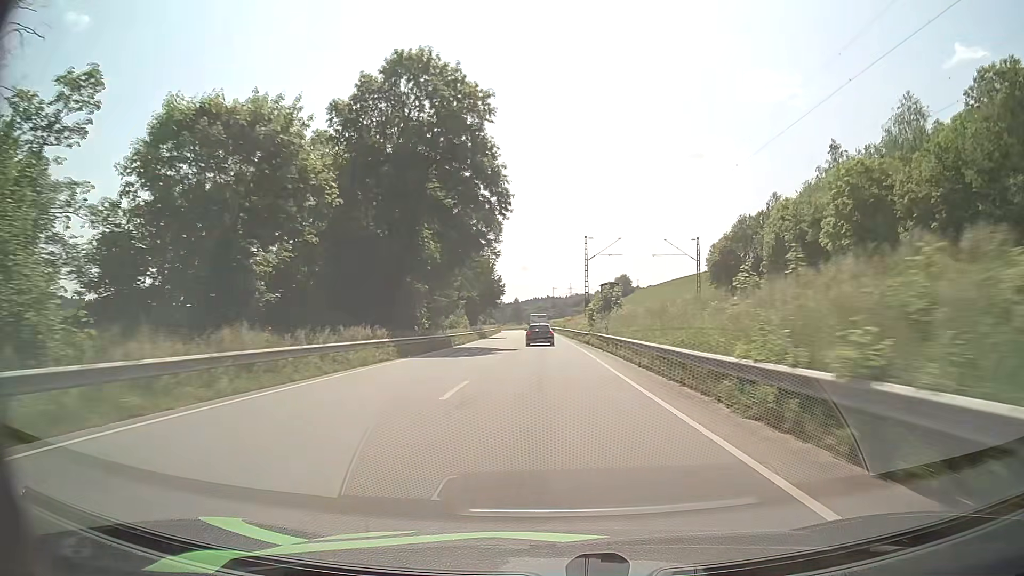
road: primary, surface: asphalt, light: Day
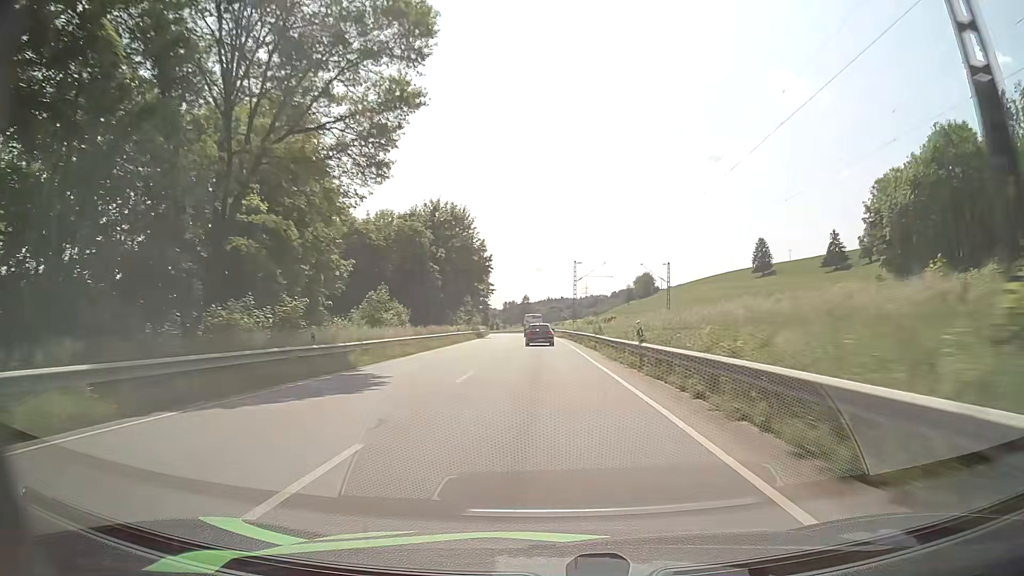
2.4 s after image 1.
(-0.5, +57.7) m; -1°
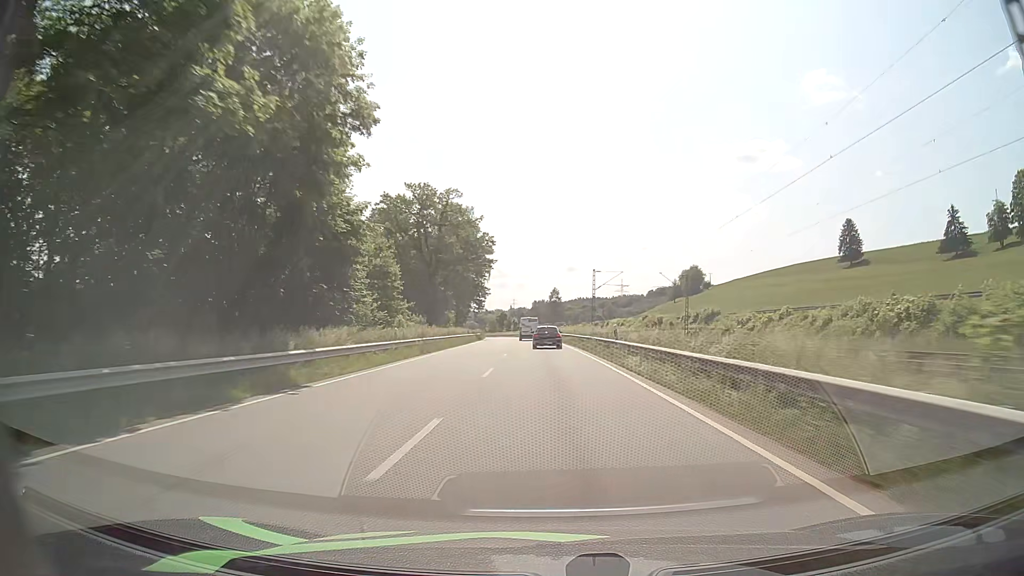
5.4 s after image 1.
(-1.7, +71.2) m; -3°
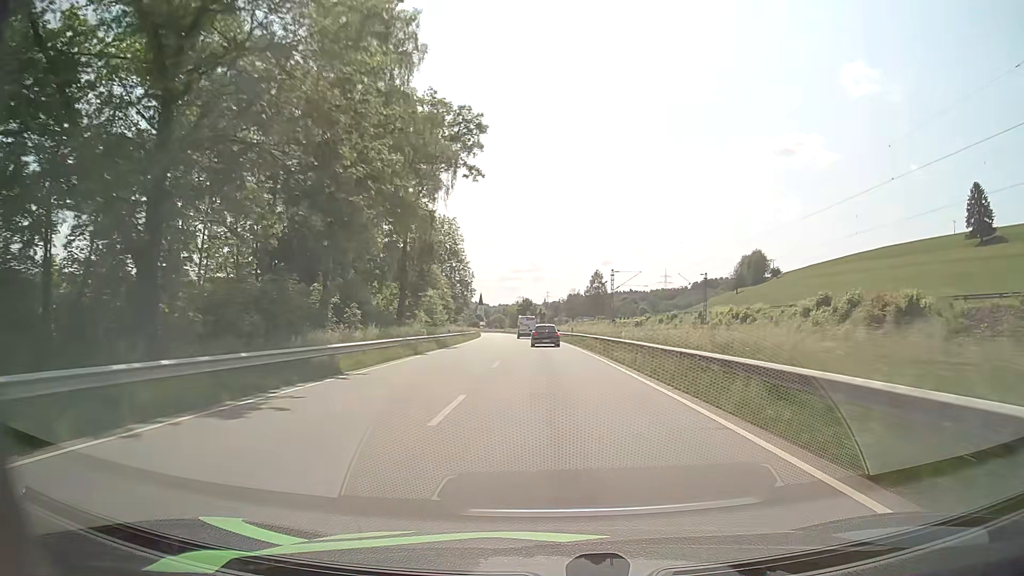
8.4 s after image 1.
(-1.8, +70.5) m; -3°
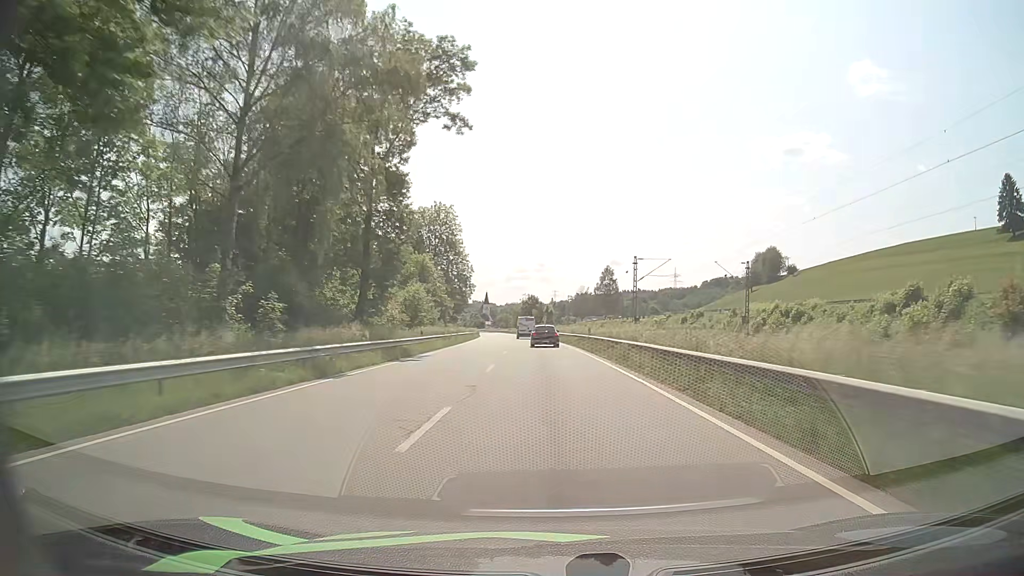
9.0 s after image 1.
(-0.1, +14.1) m; -1°
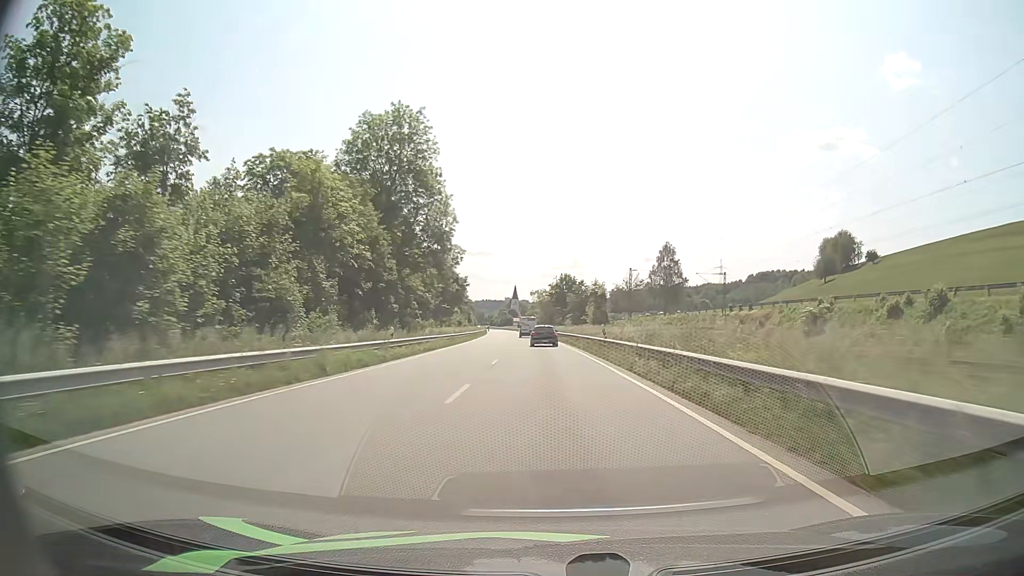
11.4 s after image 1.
(-1.2, +57.0) m; -3°
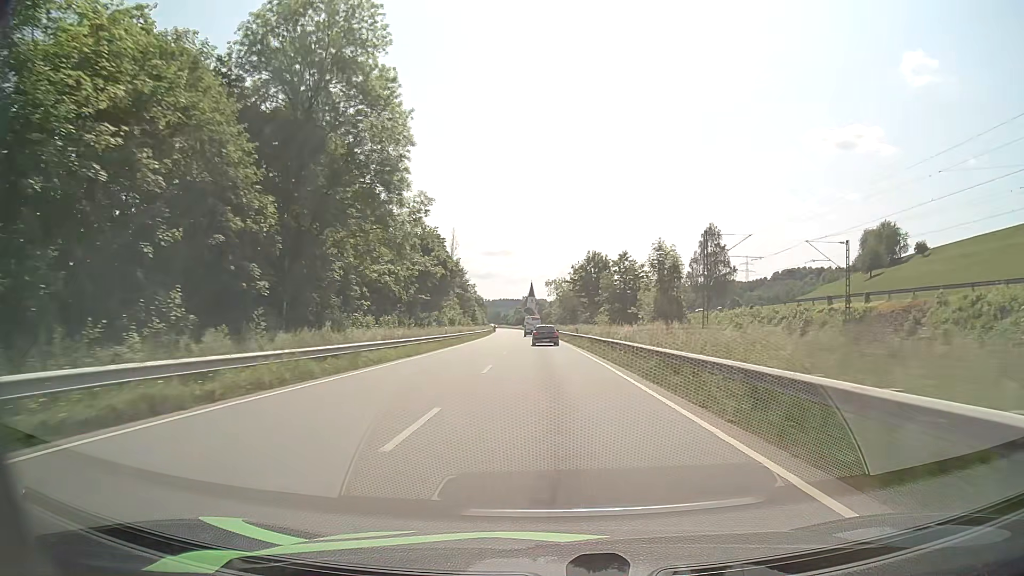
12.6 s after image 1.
(-0.4, +29.1) m; -2°
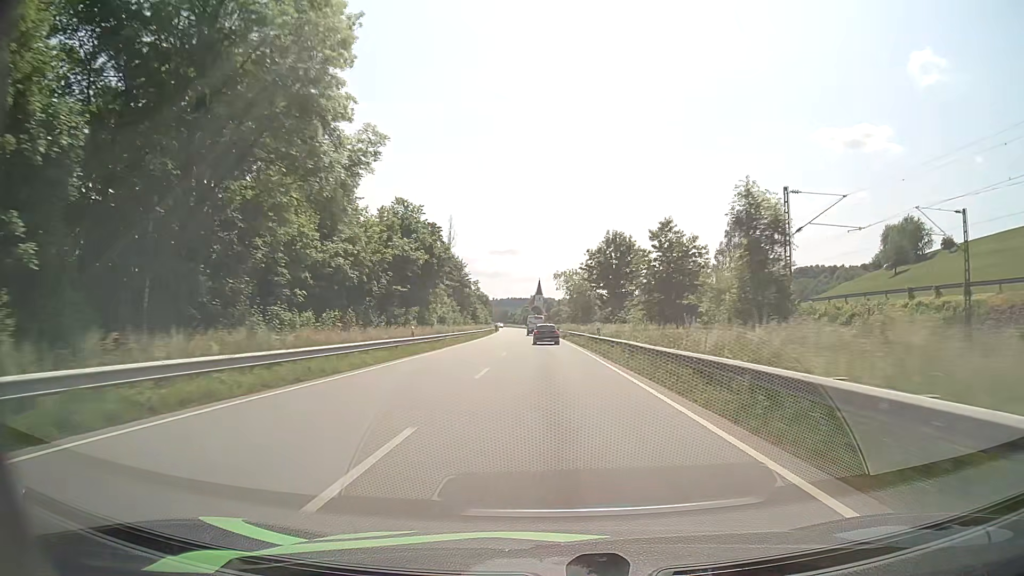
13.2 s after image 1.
(-0.1, +14.7) m; -1°
(0, +10) (0, +20) (0, +30) (0, +40) (-1, +50) (-1, +60) (-1, +70) (-2, +80) (-2, +90) (-3, +100) m
